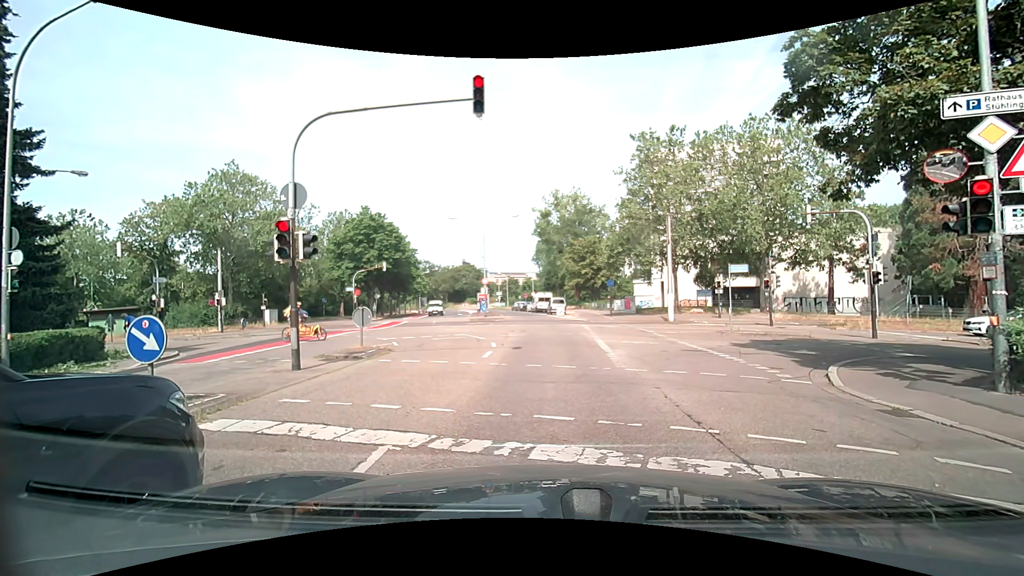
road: residential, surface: asphalt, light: Day
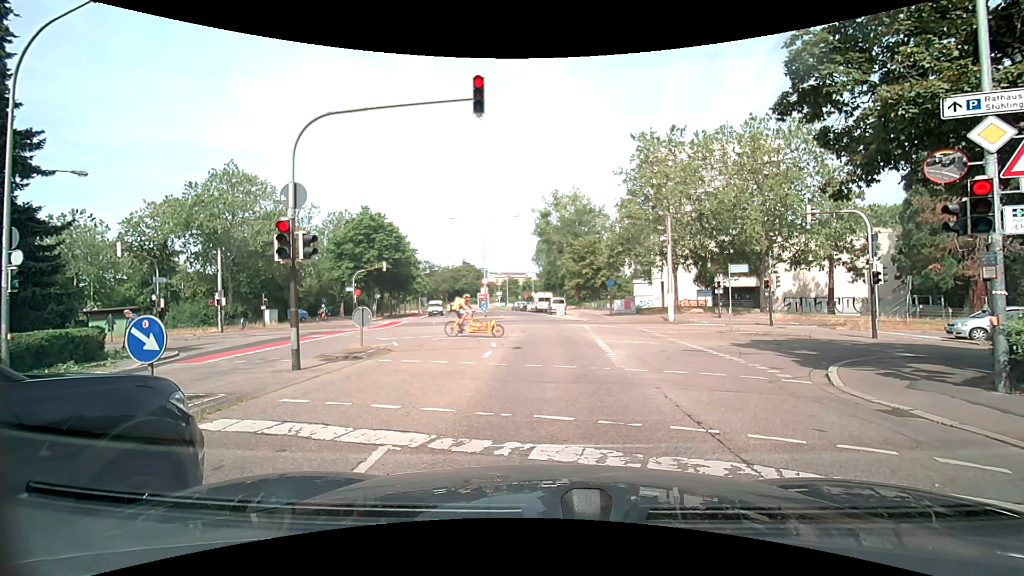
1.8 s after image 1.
(0.0, 0.0) m; 0°
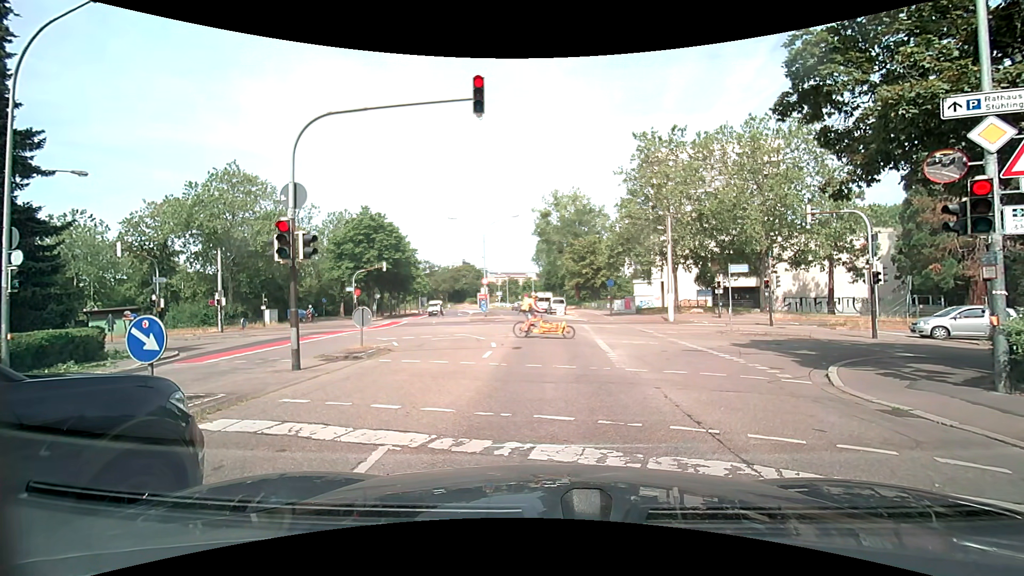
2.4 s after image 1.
(0.0, 0.0) m; 0°
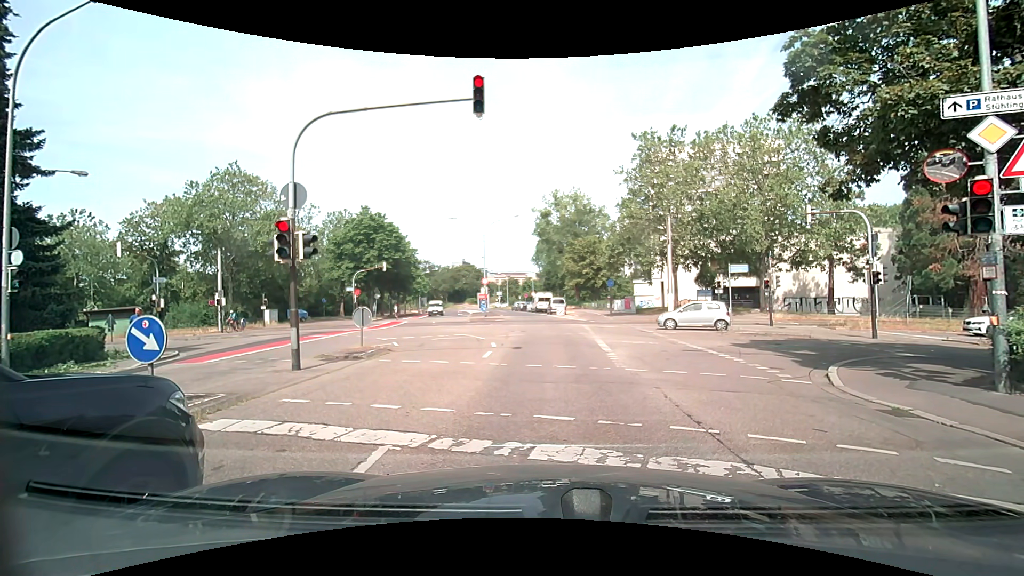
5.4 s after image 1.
(0.0, 0.0) m; 0°
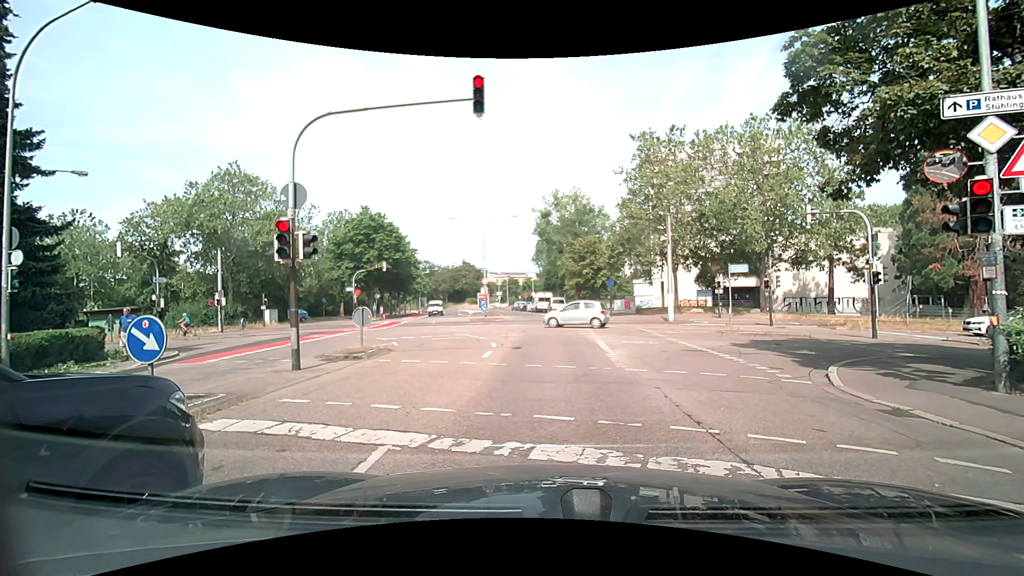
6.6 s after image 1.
(0.0, 0.0) m; 0°
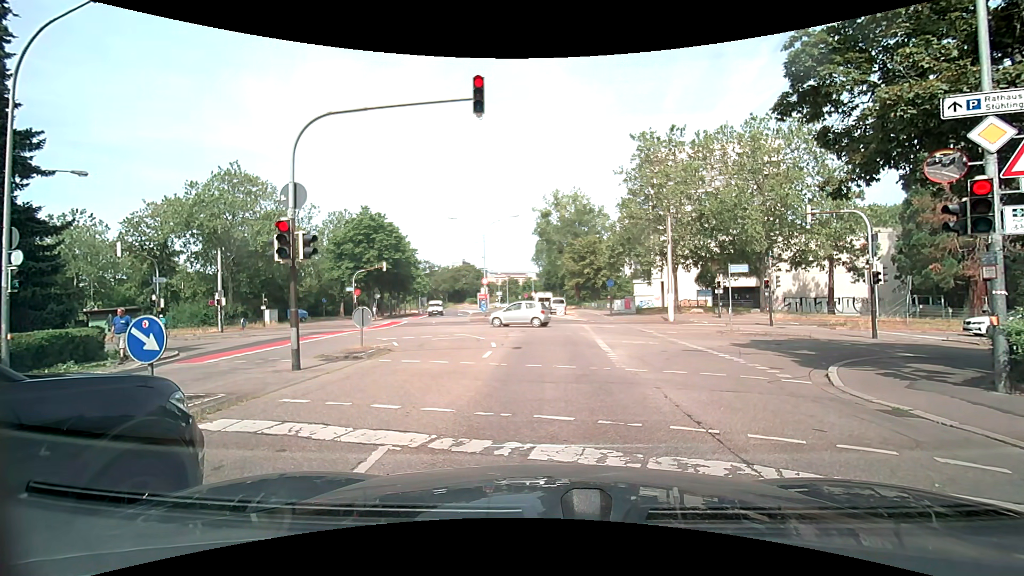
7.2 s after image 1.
(0.0, 0.0) m; 0°
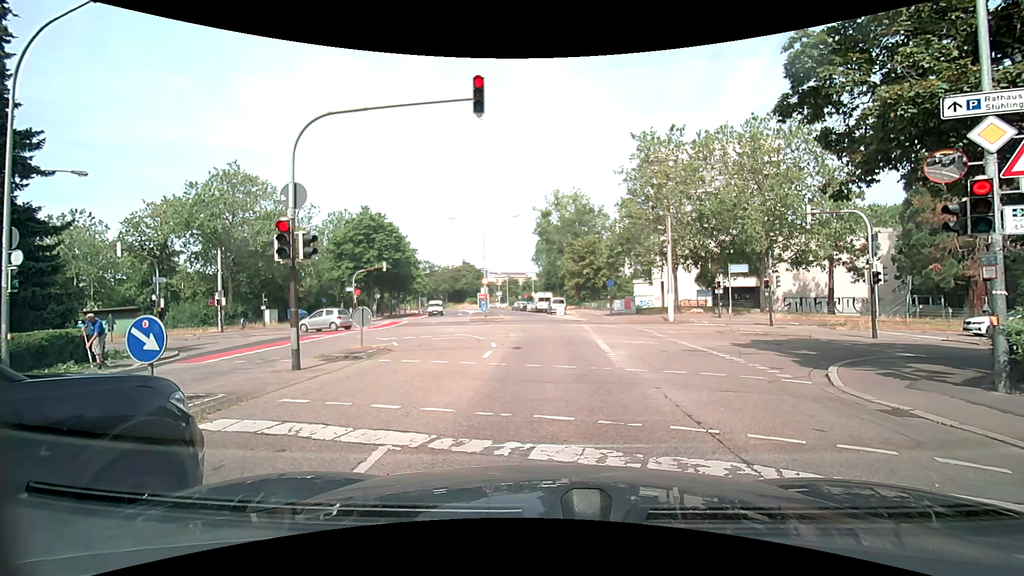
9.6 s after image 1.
(0.0, 0.0) m; 0°
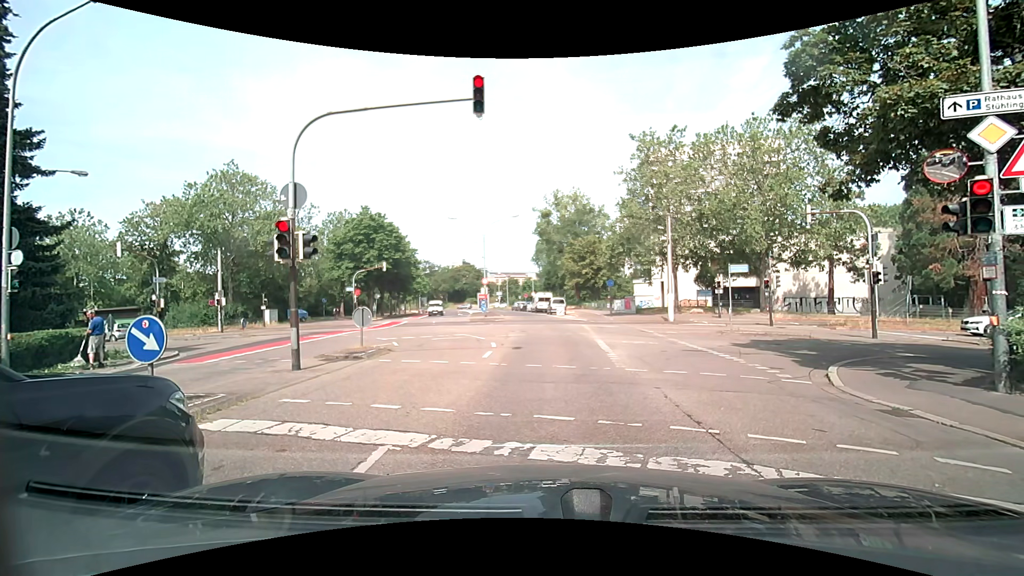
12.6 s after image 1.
(0.0, 0.0) m; 0°
(0, +10) (0, +20) (0, +30) (0, +40) (-2, +50) (-3, +60) (-5, +70) (-8, +79) (-10, +89) (-13, +99) m
